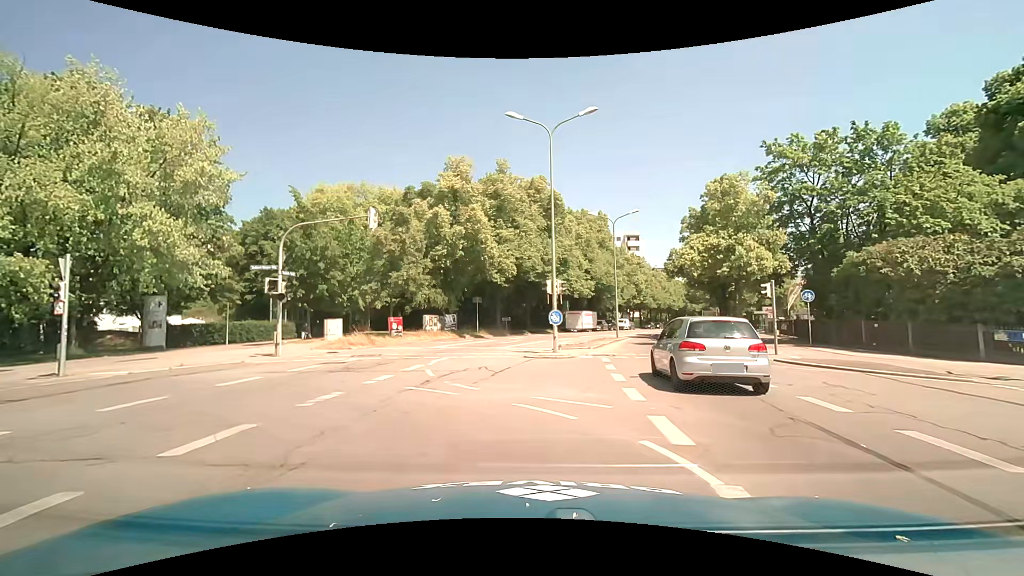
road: secondary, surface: asphalt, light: Day
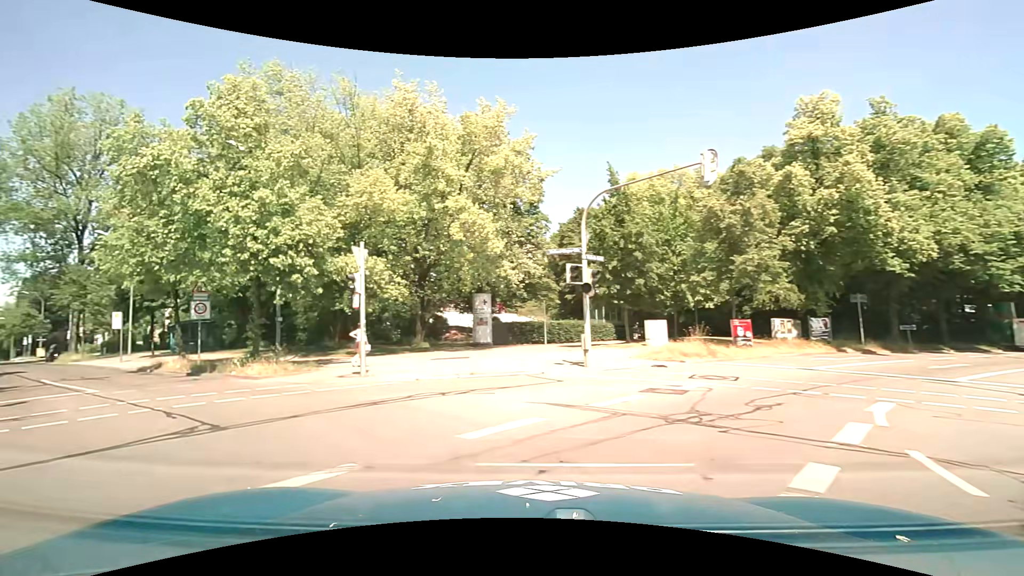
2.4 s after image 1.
(-1.9, +7.2) m; -37°
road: residential
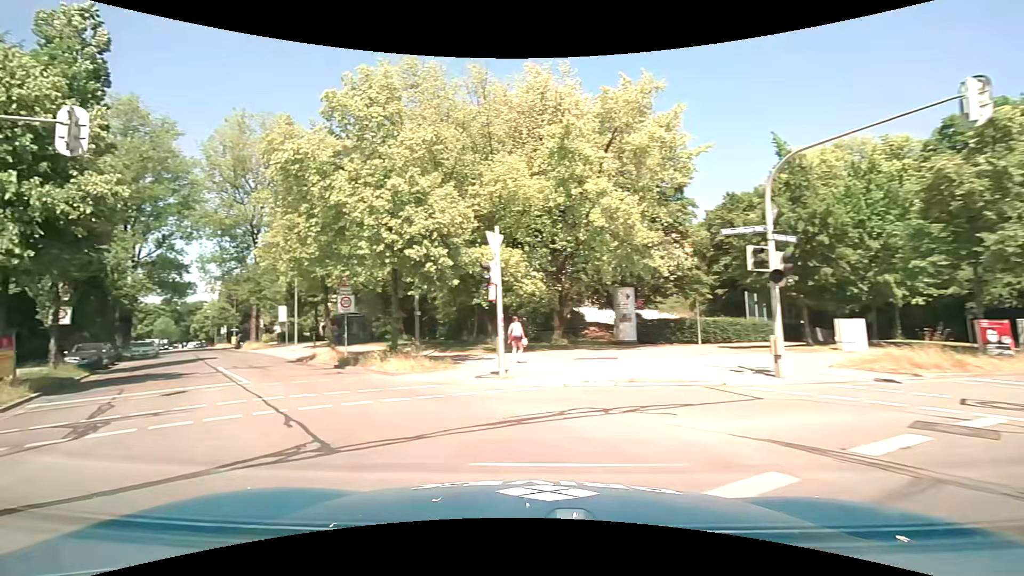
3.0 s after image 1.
(-0.3, +2.5) m; -15°
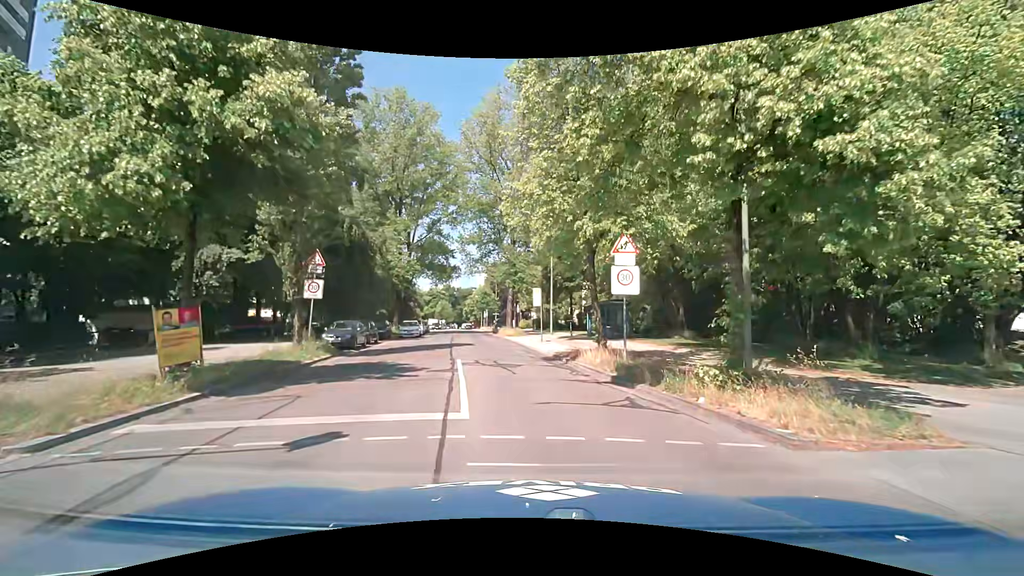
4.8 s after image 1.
(-3.2, +9.1) m; -26°
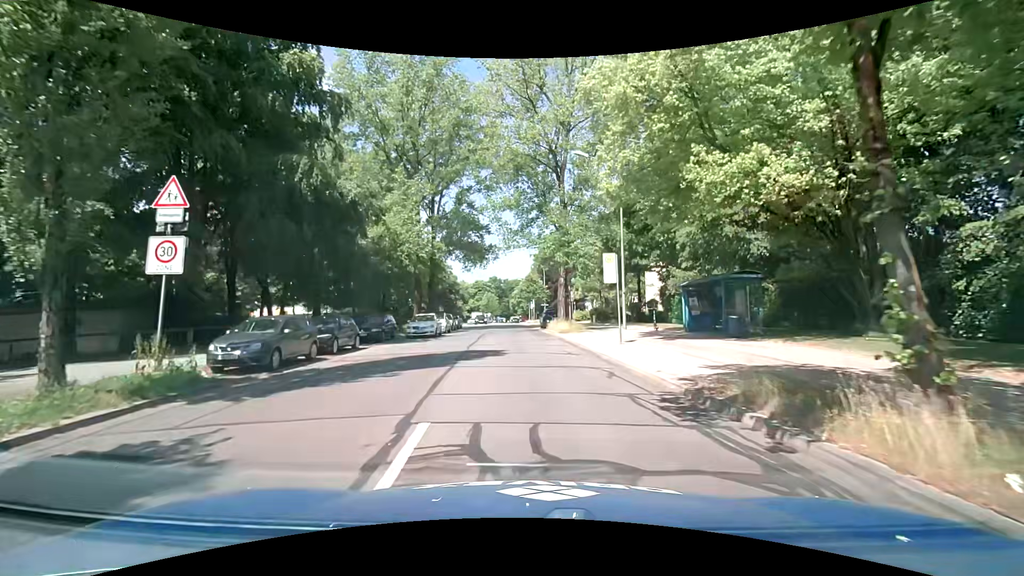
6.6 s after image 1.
(-0.7, +12.7) m; -5°
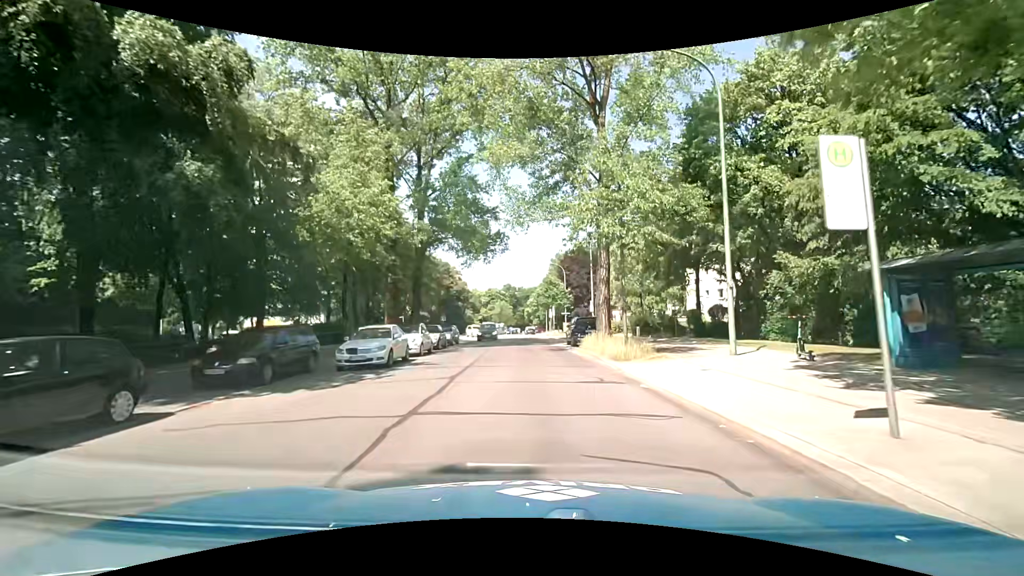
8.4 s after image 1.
(-0.5, +13.0) m; -2°
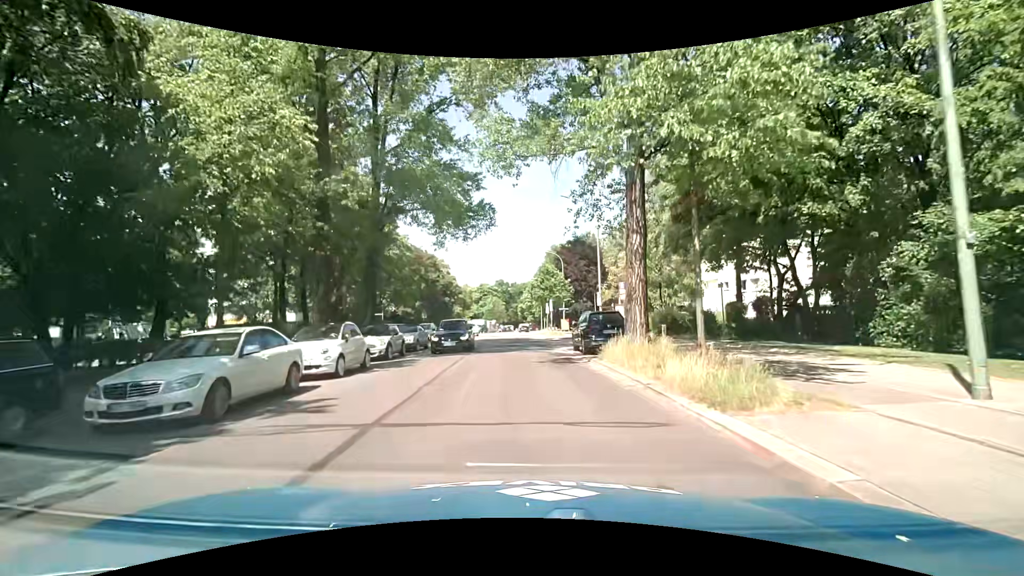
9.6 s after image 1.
(0.0, +8.8) m; -1°
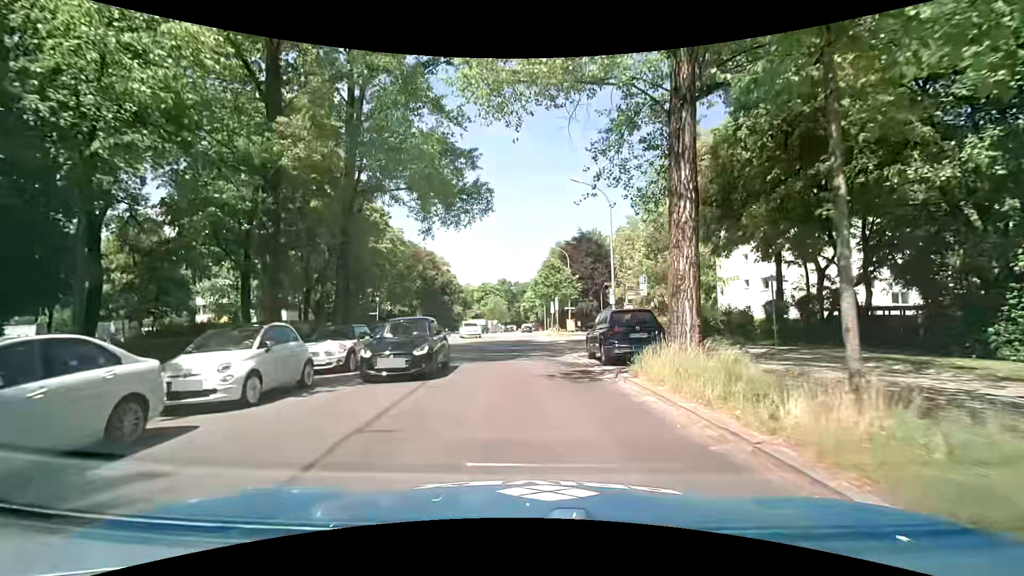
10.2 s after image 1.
(+0.1, +4.4) m; +1°
(0, +10) (0, +20) (0, +30) (-1, +40) (-1, +50) (-1, +60) (0, +70) (-1, +80) (-2, +90) (-3, +100) m
